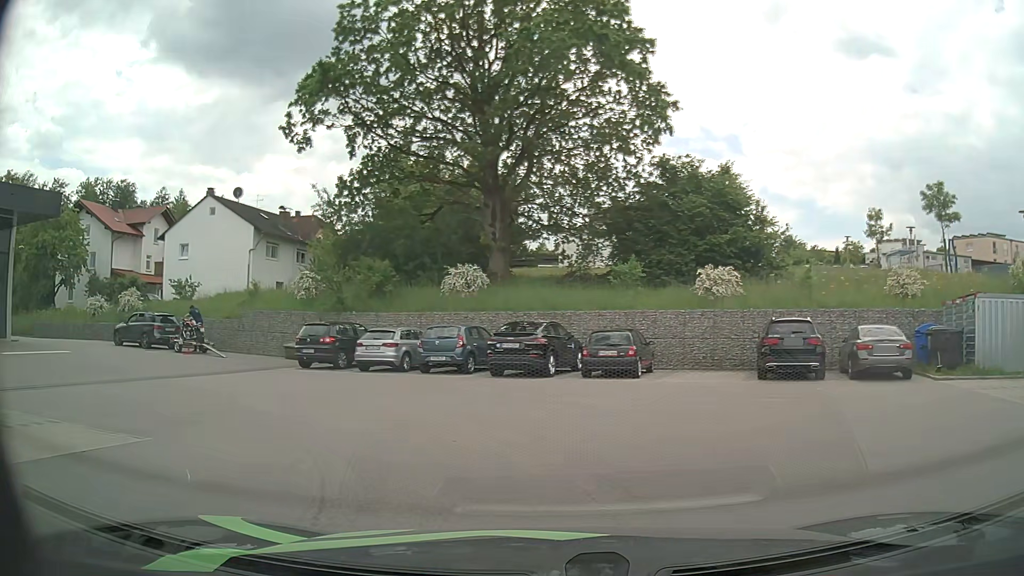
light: Day
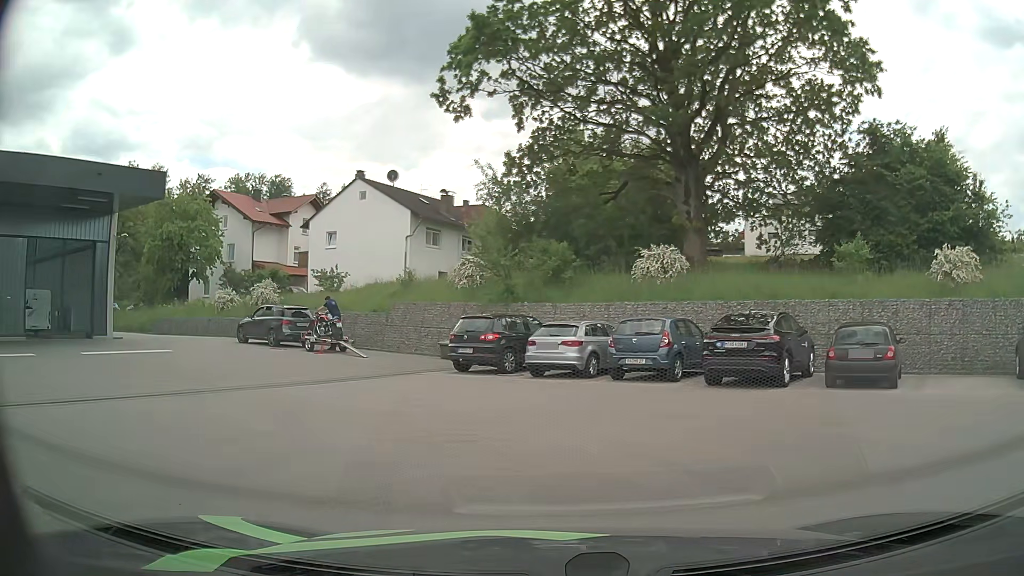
(-0.7, +4.9) m; -15°
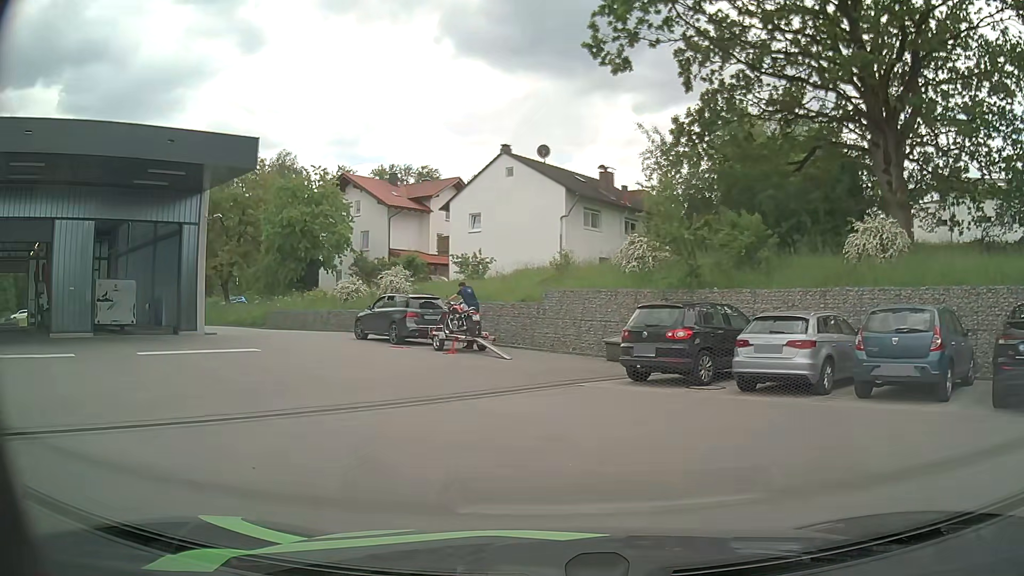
(-0.6, +5.3) m; -13°
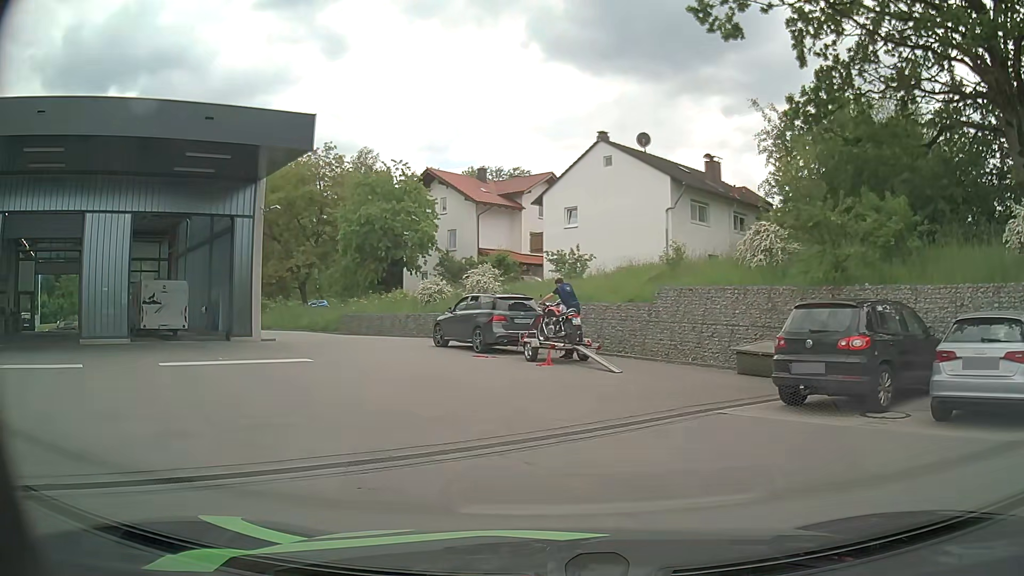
(-0.3, +3.6) m; -8°
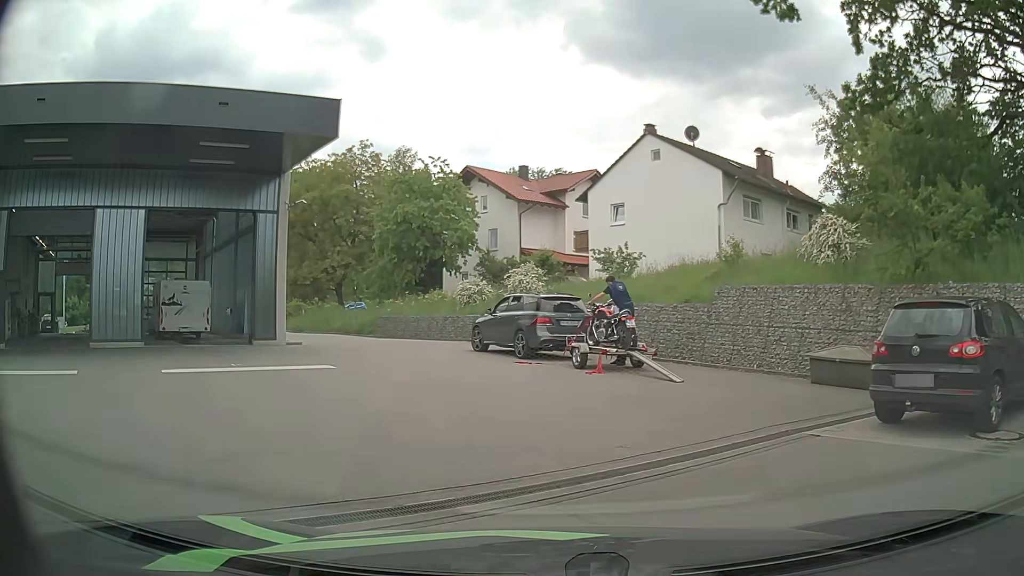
(0.0, +1.8) m; -4°
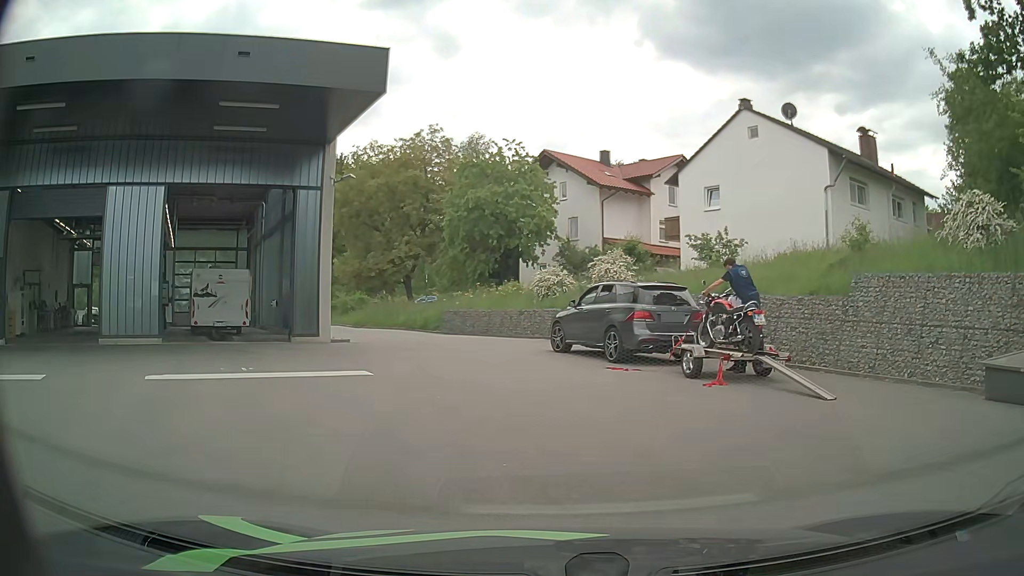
(-0.2, +3.5) m; -6°
